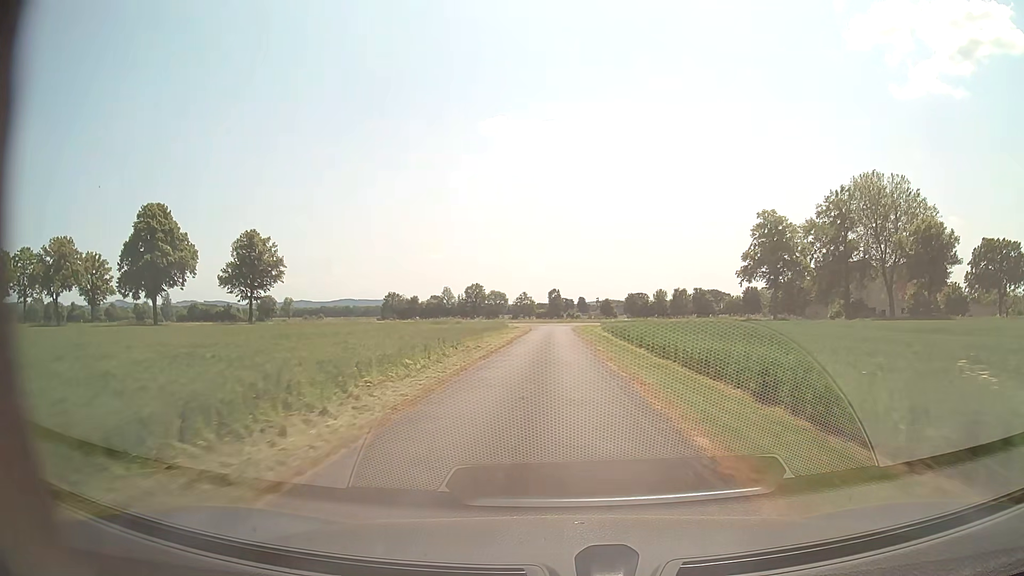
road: unclassified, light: Day
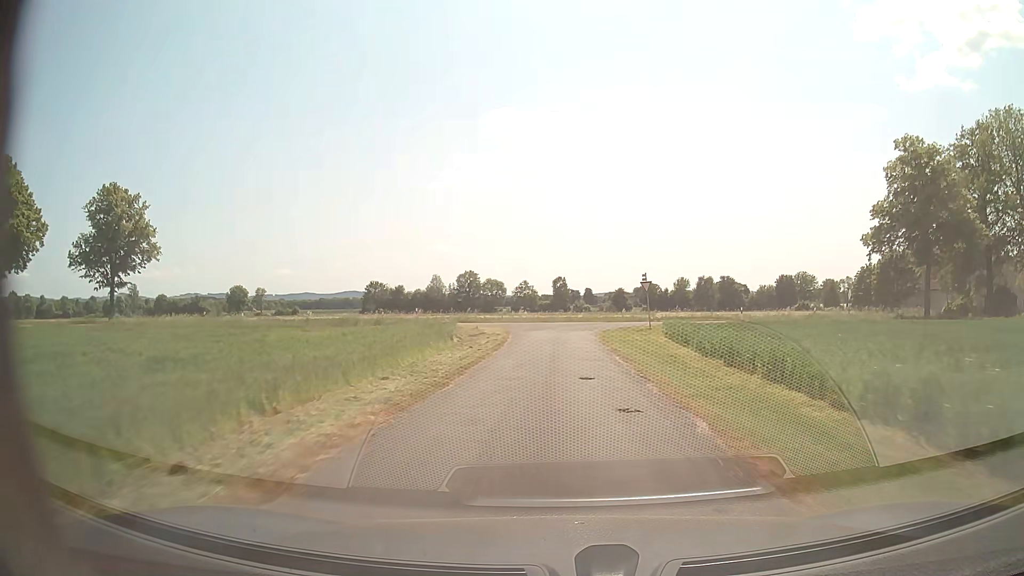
(-0.2, +37.7) m; 0°
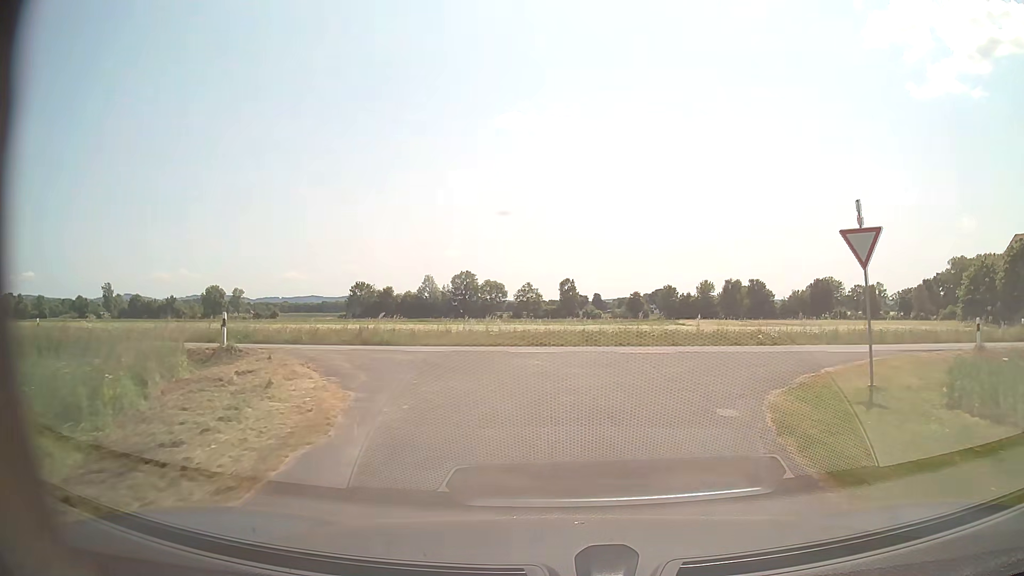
(-0.1, +27.9) m; -1°
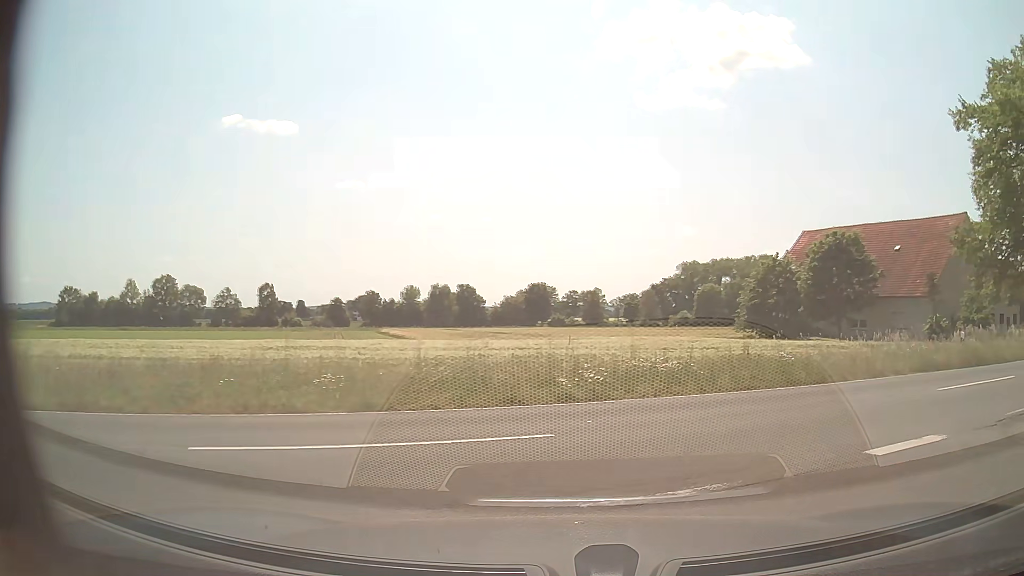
(+1.8, +13.8) m; +25°
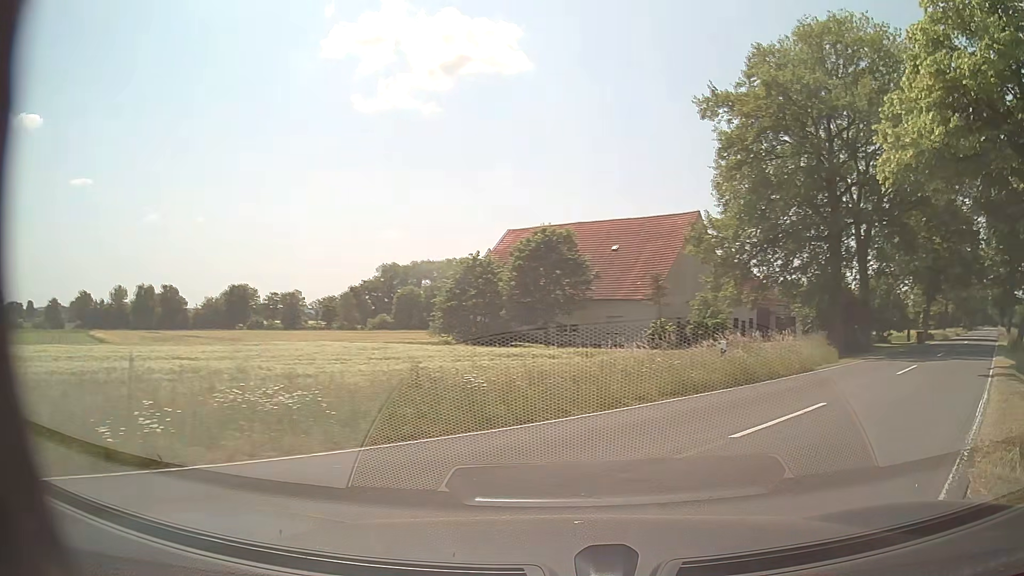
(+1.1, +5.2) m; +24°
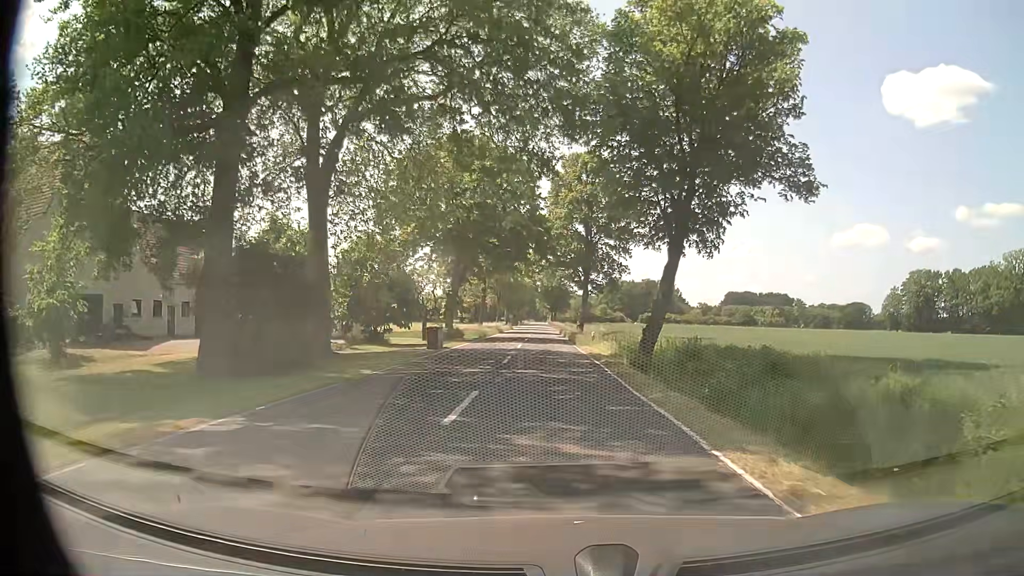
(+12.9, +20.6) m; +42°
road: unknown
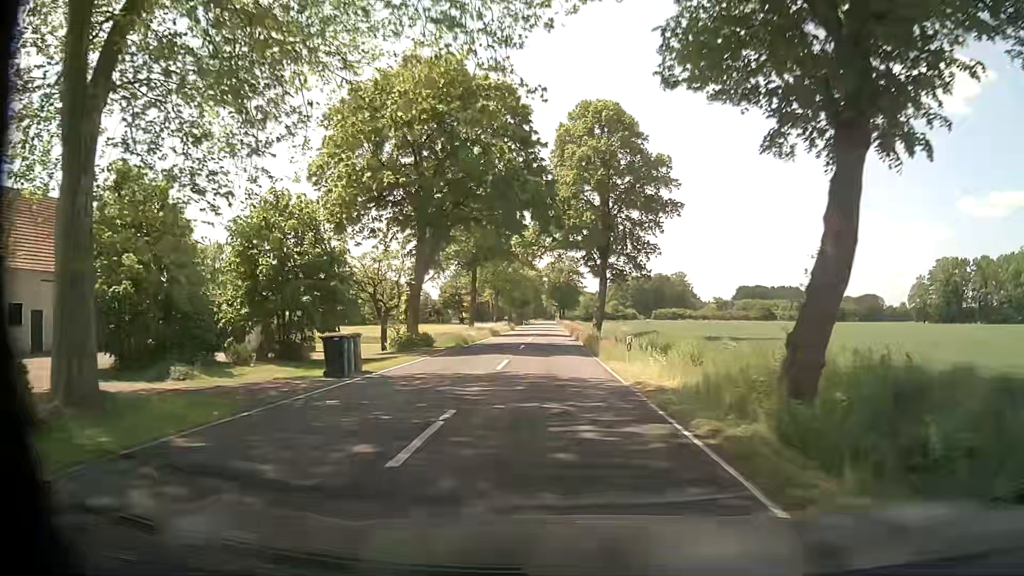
(0.0, +15.4) m; 0°
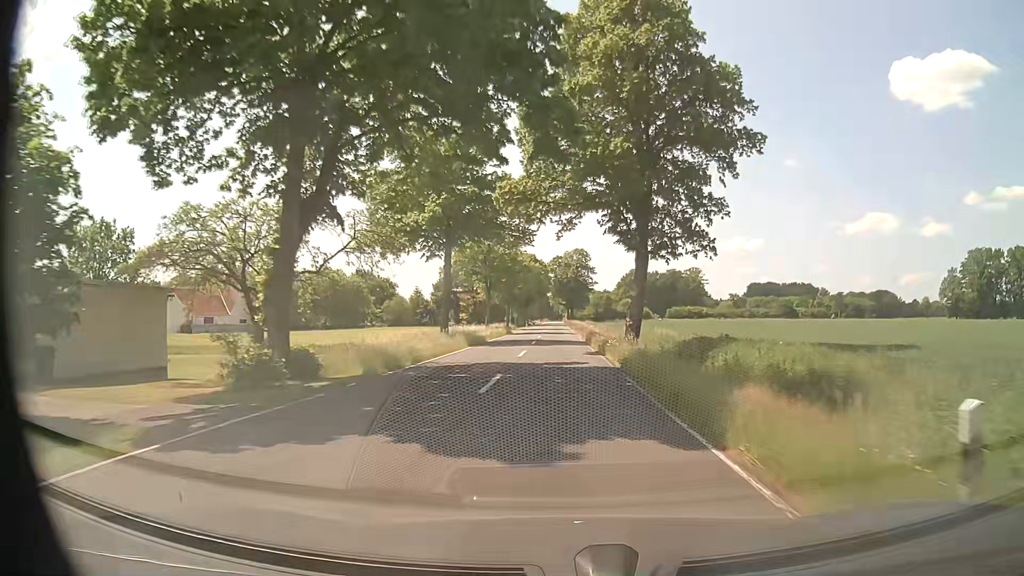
(-0.3, +18.4) m; -1°
(0, +10) (0, +20) (0, +30) (0, +40) (0, +50) (-1, +60) (-1, +70) (-1, +80) (-1, +90) (-1, +100) m
